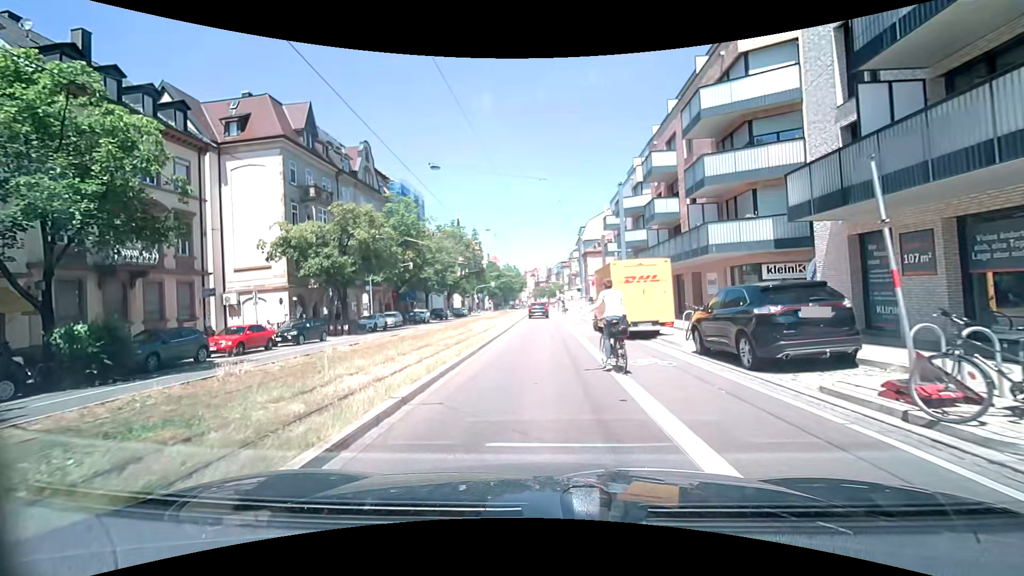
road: primary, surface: asphalt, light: Day
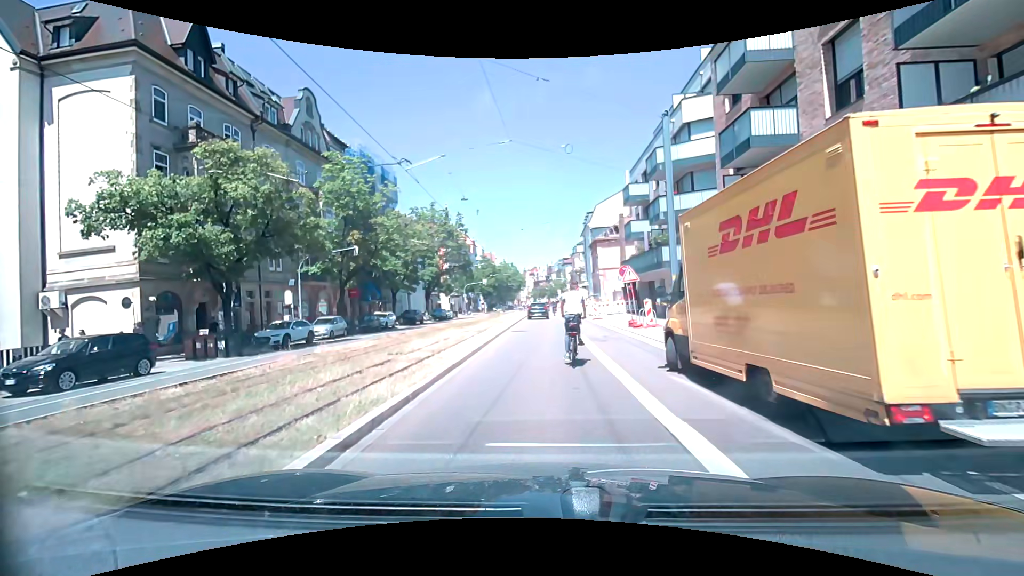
(-0.1, +14.1) m; 0°
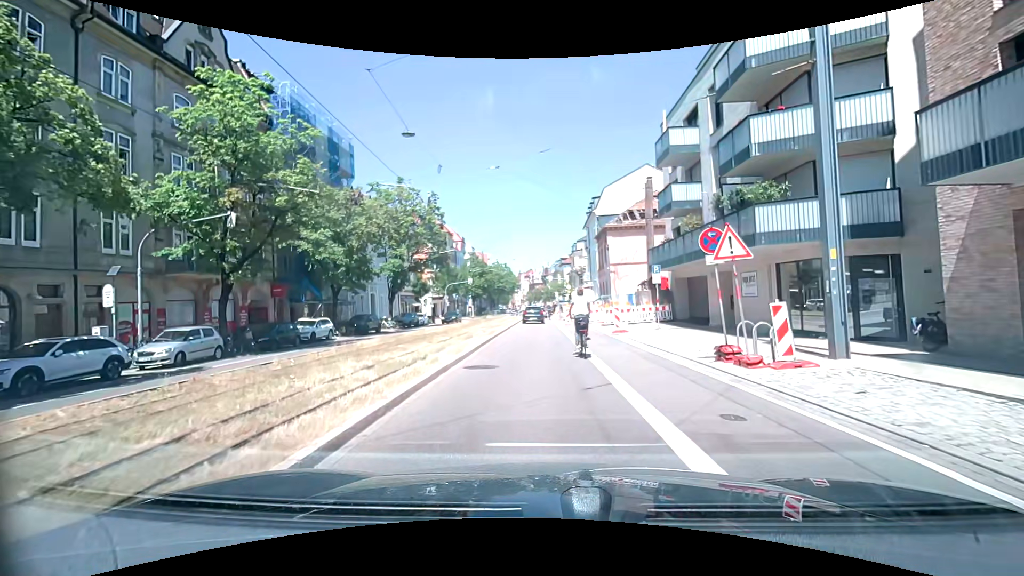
(-0.1, +13.3) m; -1°
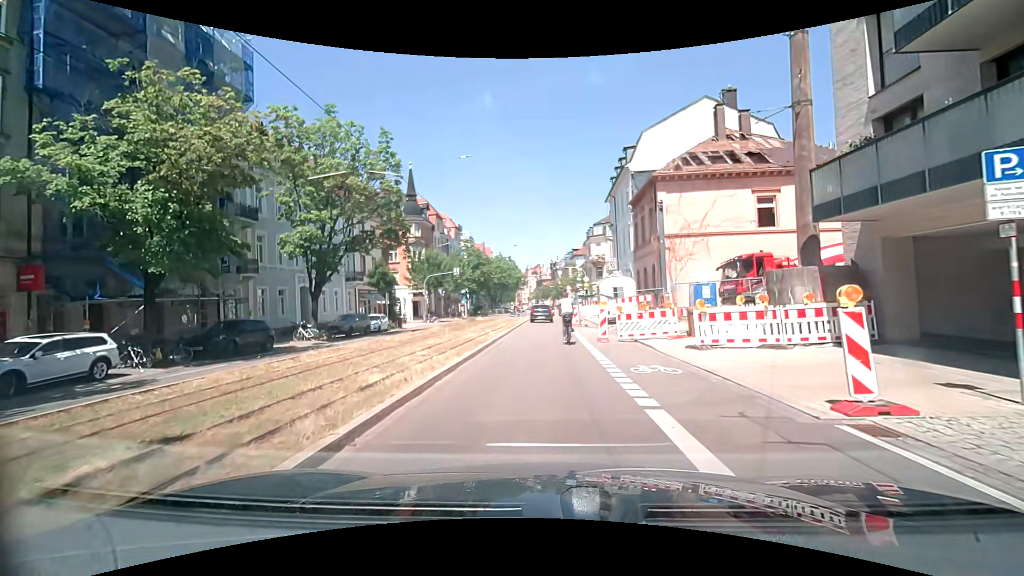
(0.0, +18.4) m; -1°
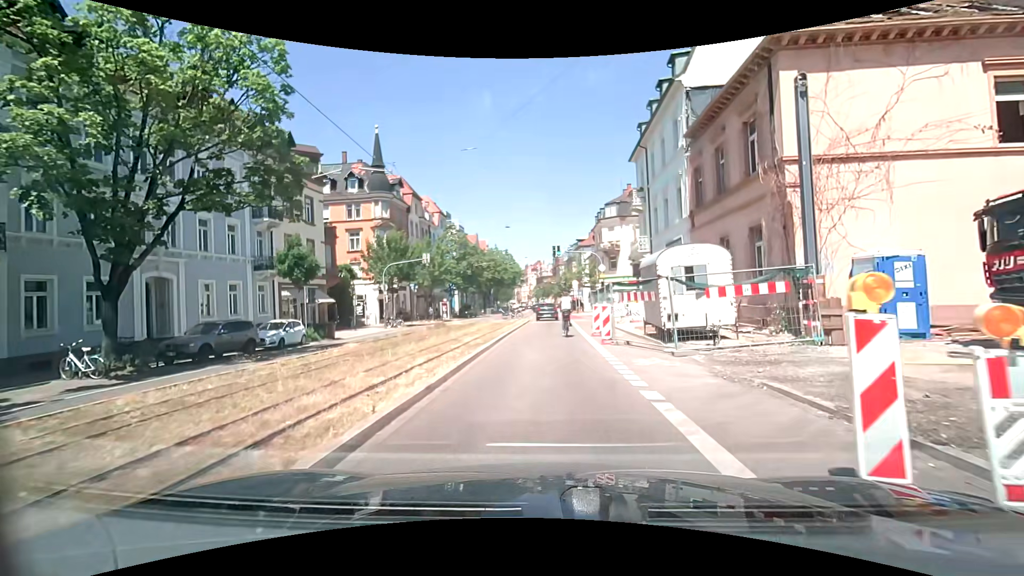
(0.0, +15.3) m; 0°
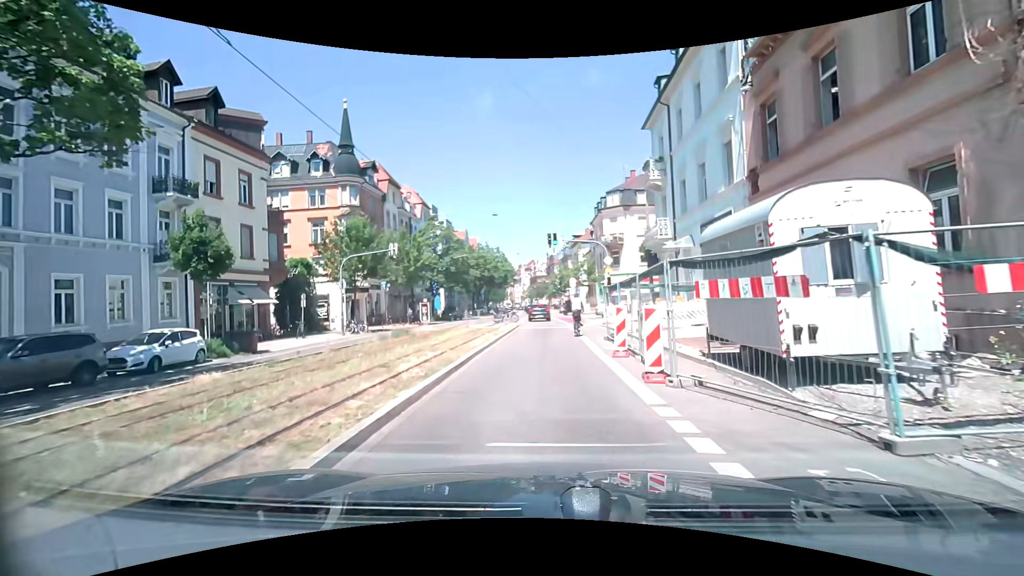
(0.0, +7.9) m; +1°
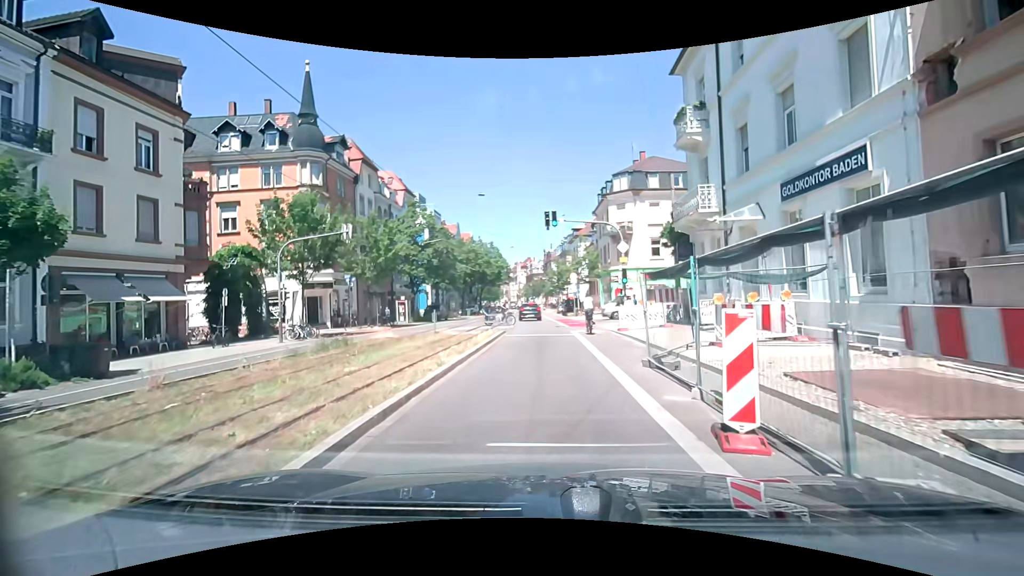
(0.0, +7.9) m; +1°
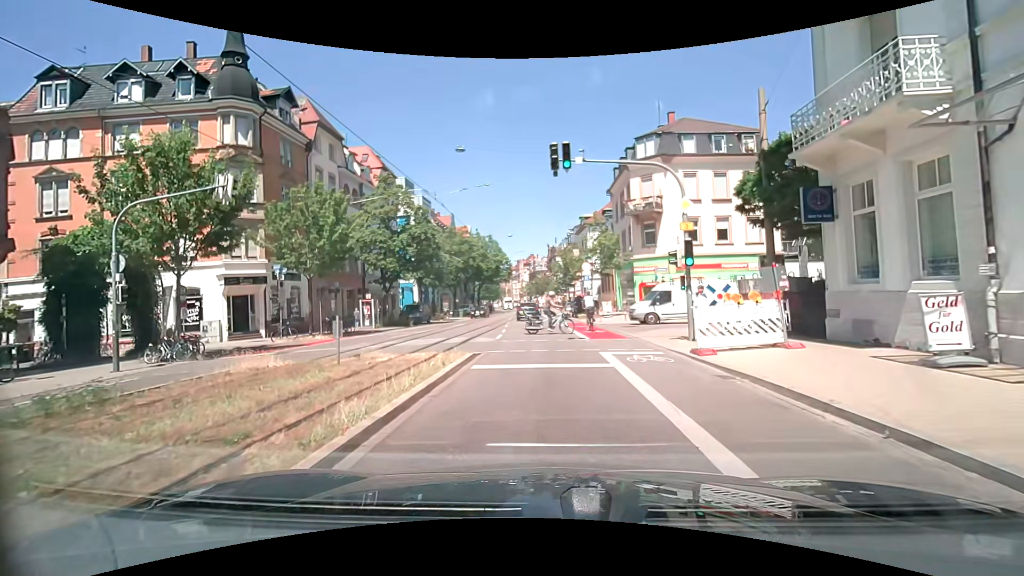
(-0.2, +10.9) m; -1°
